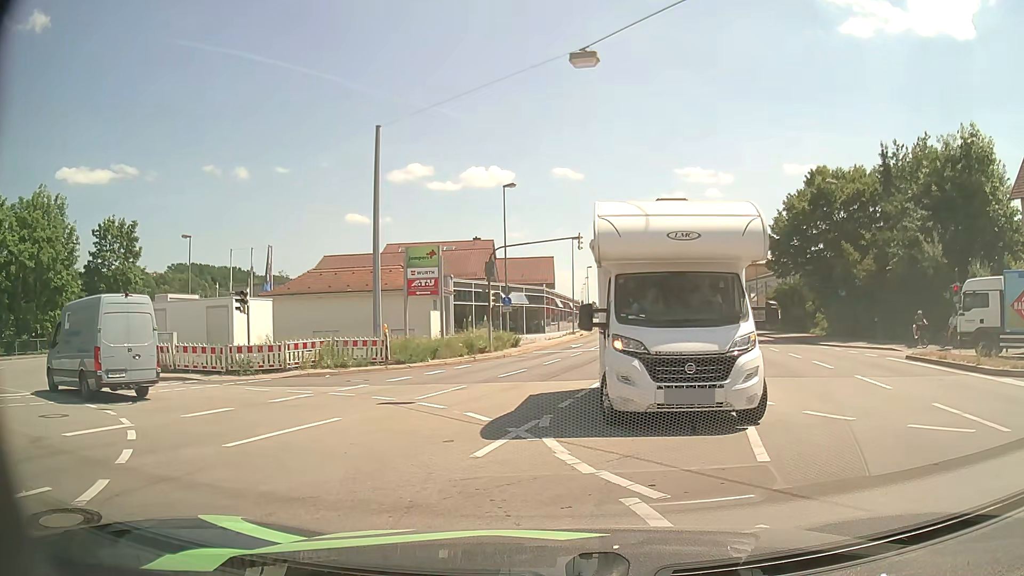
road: primary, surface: asphalt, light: Day
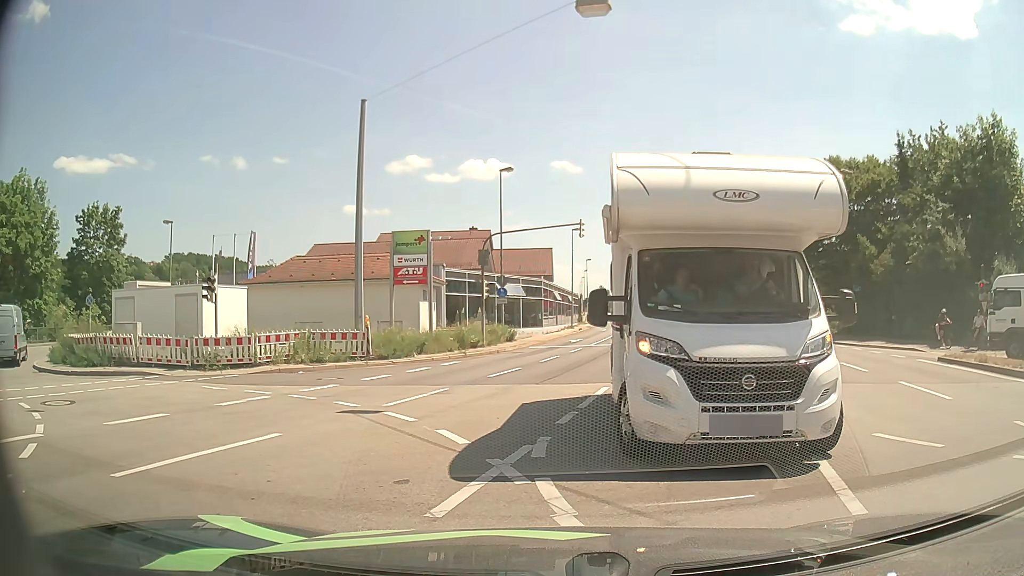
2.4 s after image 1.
(-0.1, +2.4) m; -2°
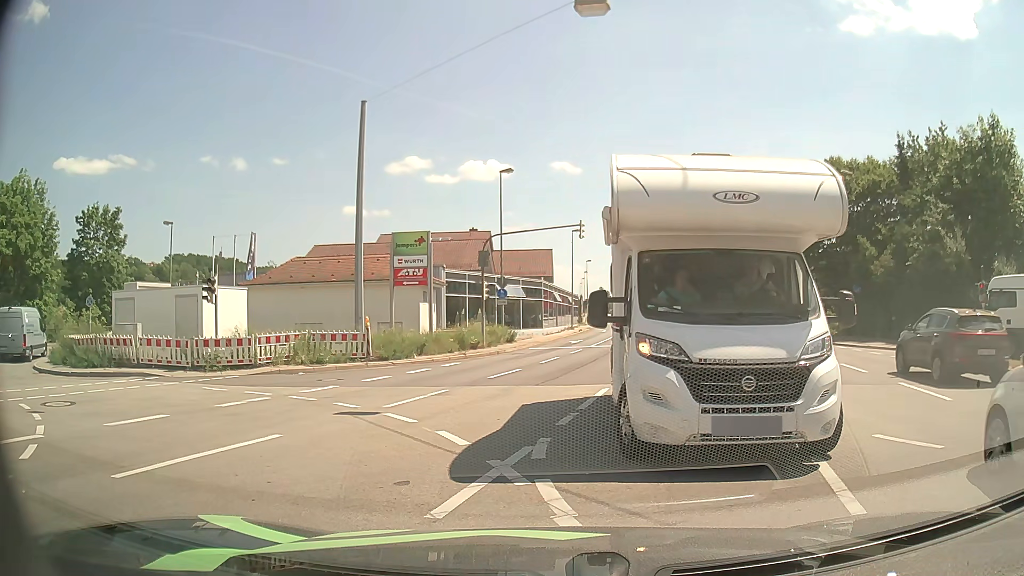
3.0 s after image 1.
(0.0, 0.0) m; 0°
(-3, +9) (-12, +15) (-20, +20) (-27, +27) (-29, +37) (-29, +47) (-29, +57) (-29, +67) (-28, +77) (-28, +87) m
